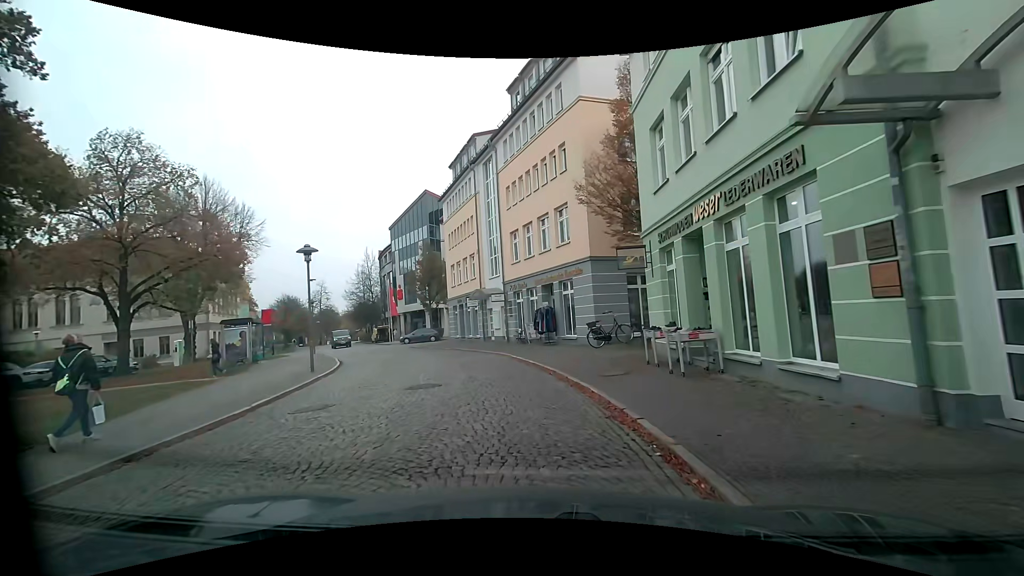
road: residential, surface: sett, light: Day
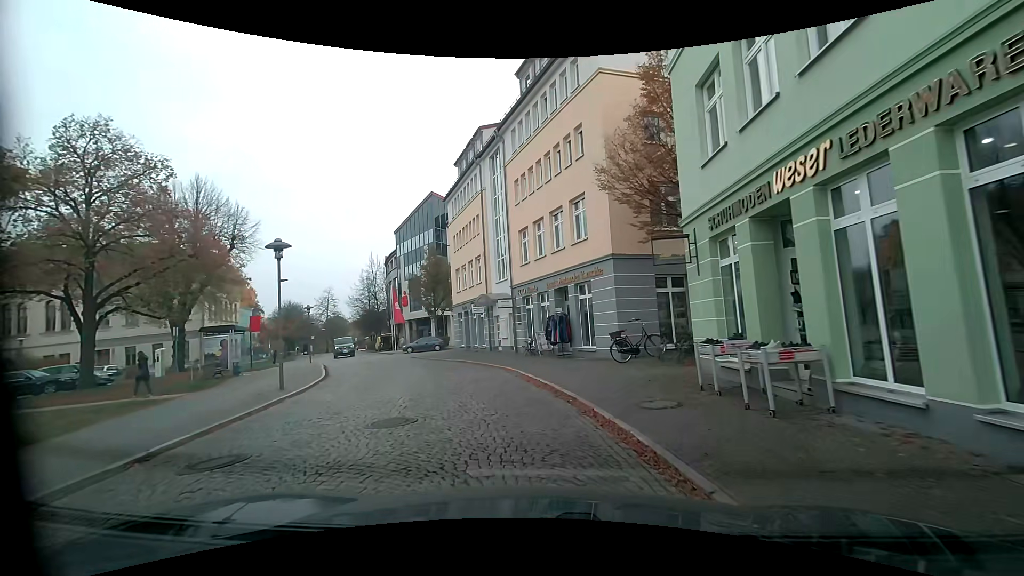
(0.0, +3.1) m; -1°
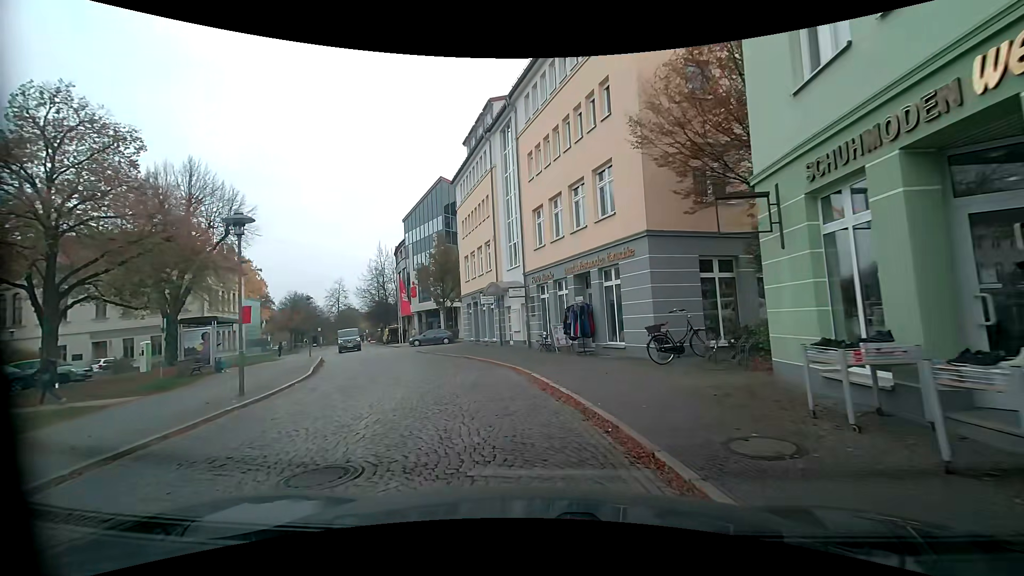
(0.0, +3.1) m; 0°
